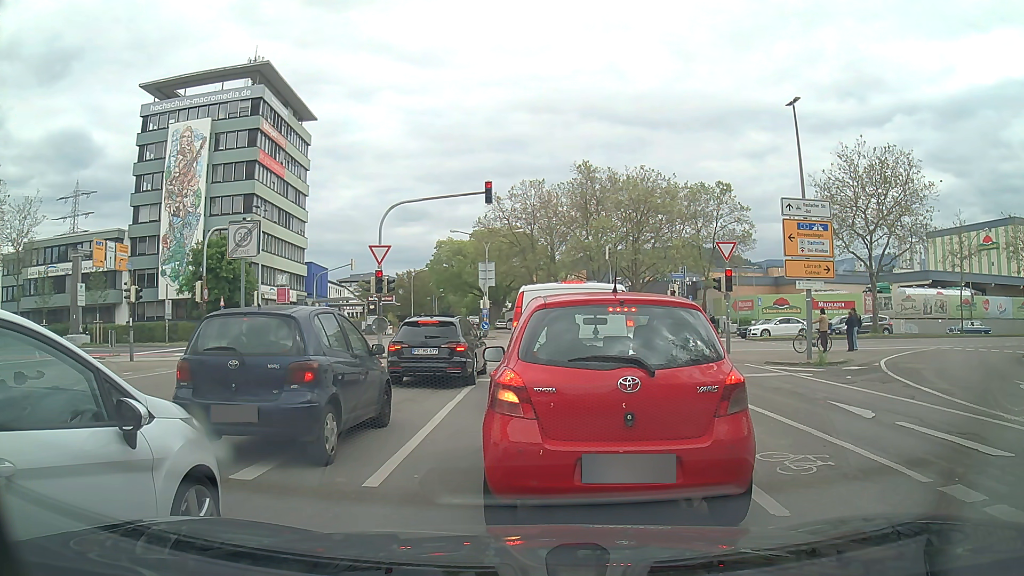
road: tertiary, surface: asphalt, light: Day
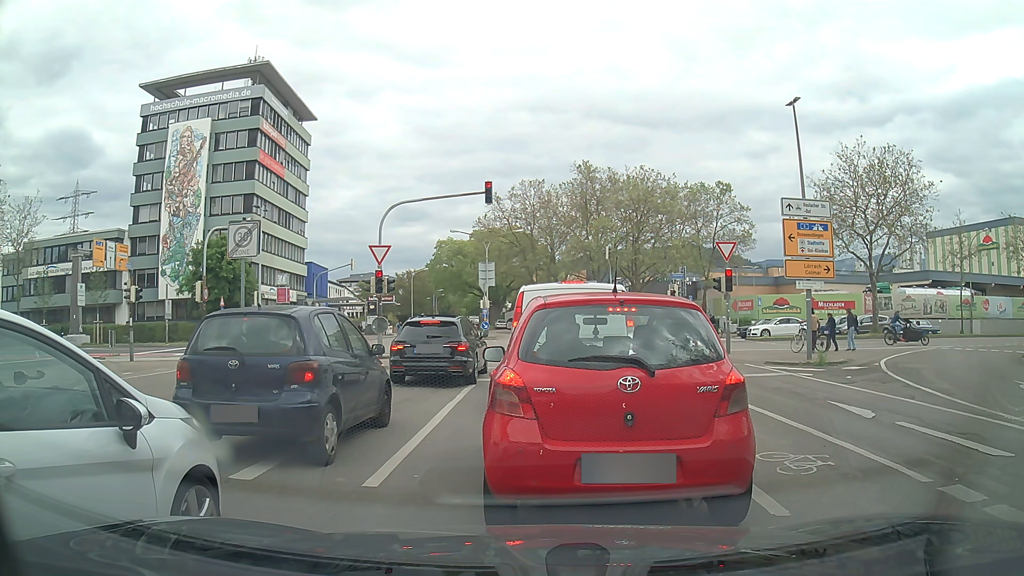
(0.0, 0.0) m; 0°
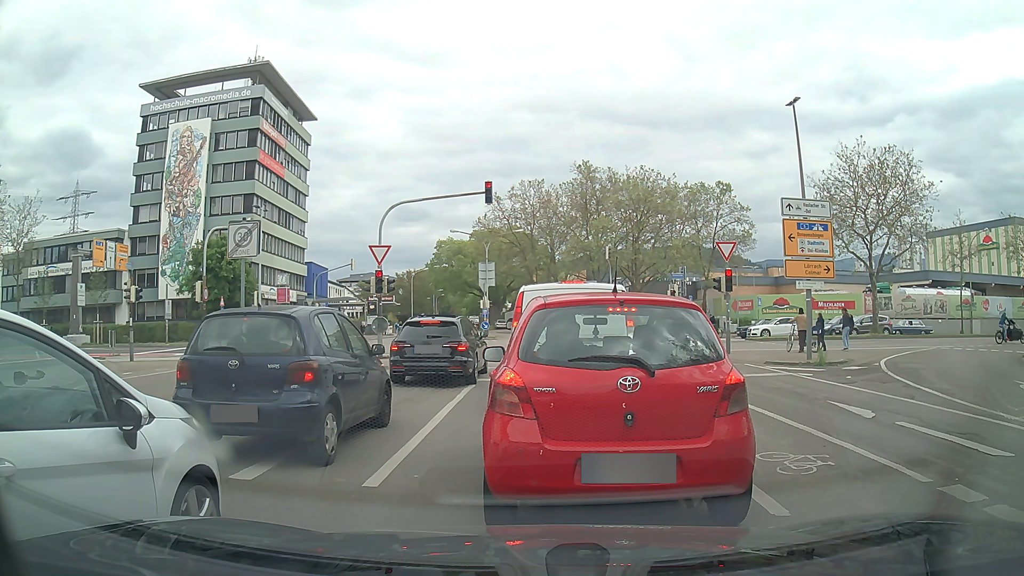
(0.0, 0.0) m; 0°
(+1, +10) (+2, +20) (+2, +30) (0, +40) (-7, +46) (-17, +48) (-27, +48) (-37, +48) (-47, +48) (-57, +48) m
